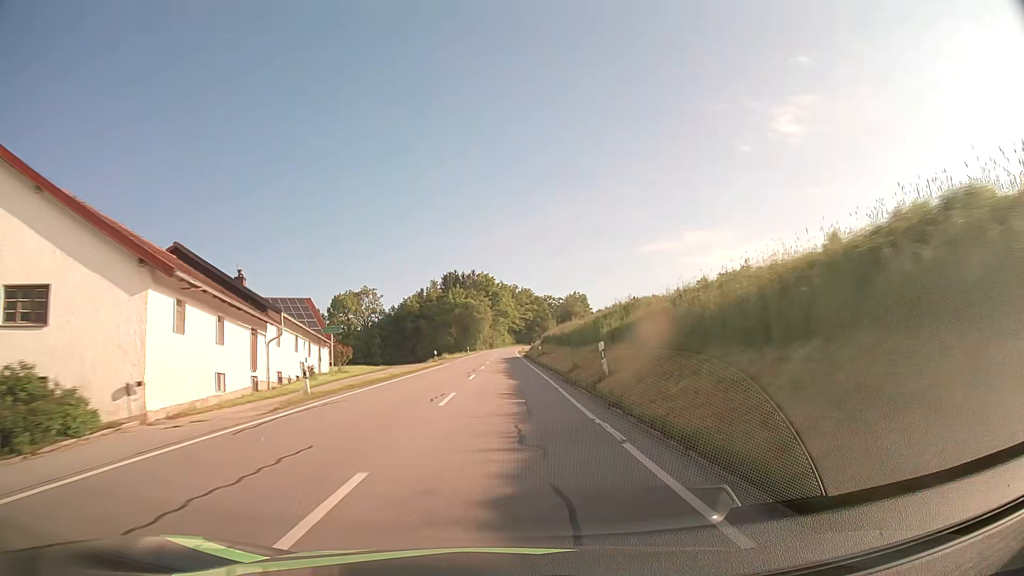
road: secondary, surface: asphalt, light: Day
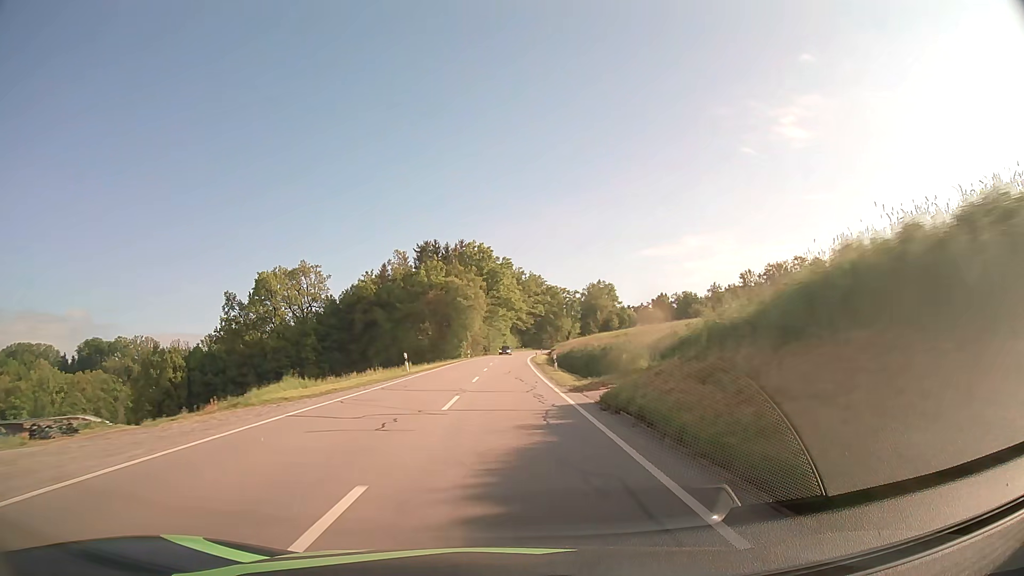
(-0.1, +60.8) m; 0°
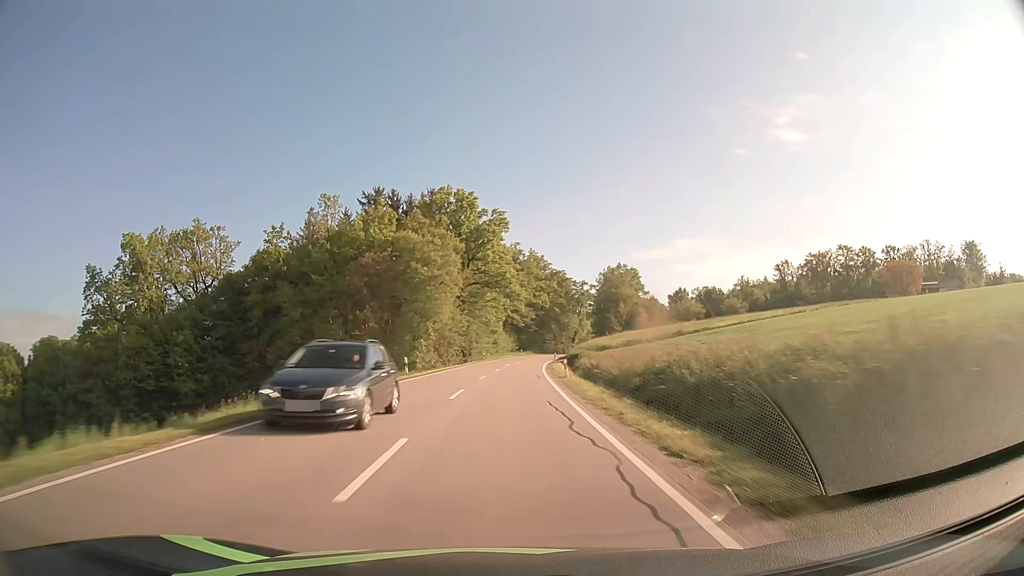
(+0.1, +44.8) m; +1°
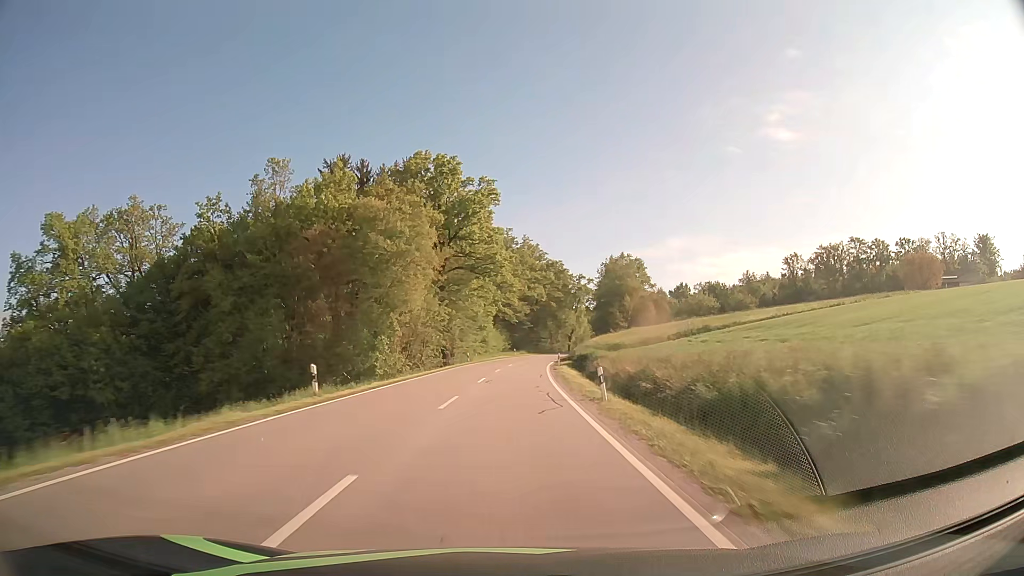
(+0.1, +14.8) m; +1°
